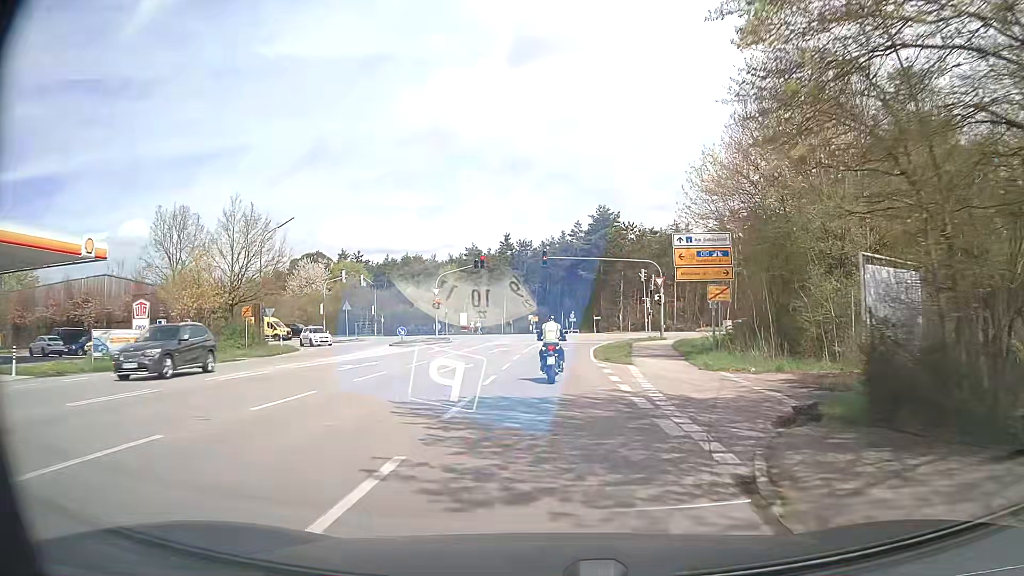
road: secondary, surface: asphalt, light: Day
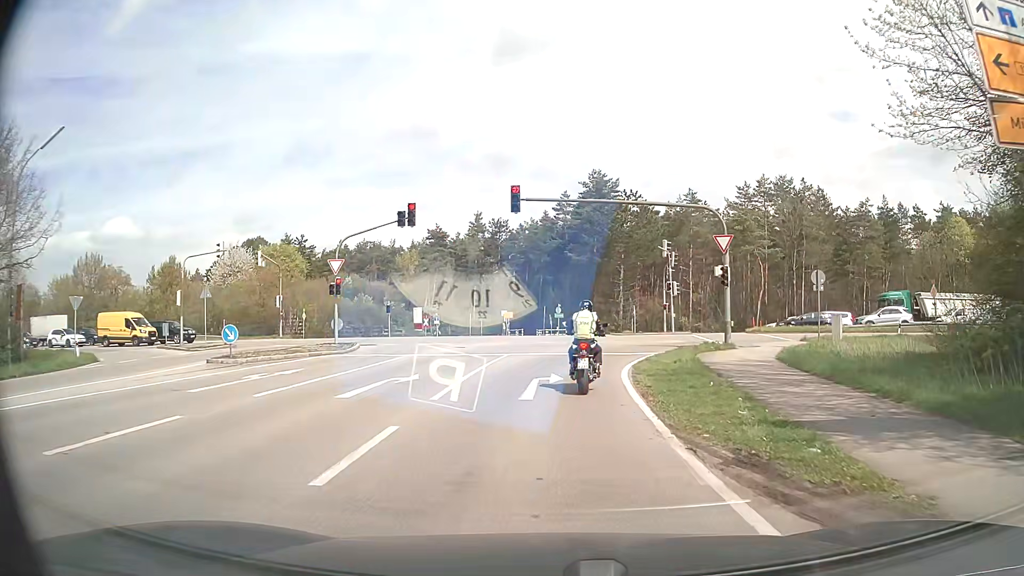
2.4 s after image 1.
(+0.3, +22.0) m; +2°
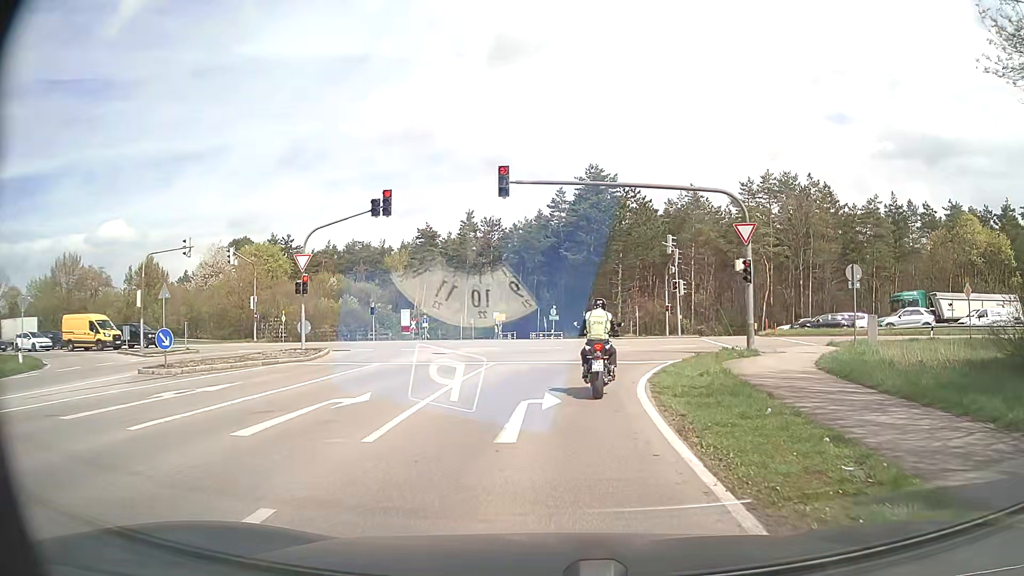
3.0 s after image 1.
(0.0, +3.8) m; 0°
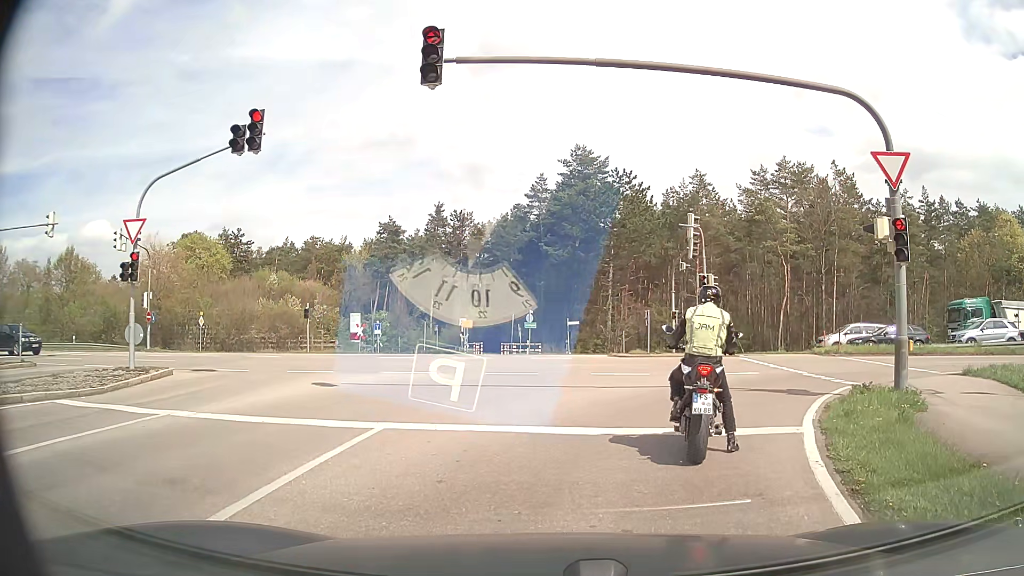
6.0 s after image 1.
(+0.2, +11.4) m; +1°
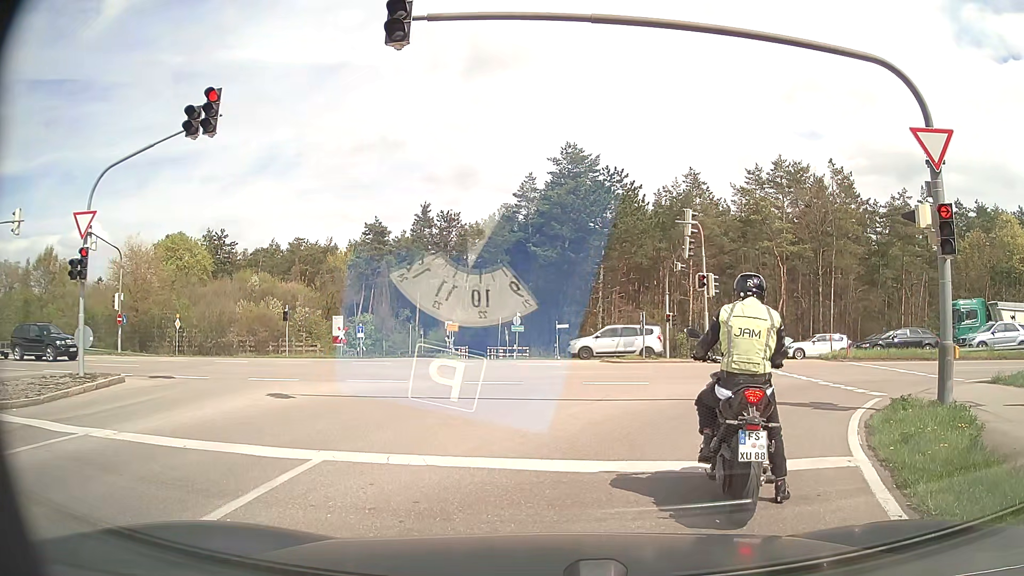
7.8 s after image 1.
(0.0, +1.9) m; 0°
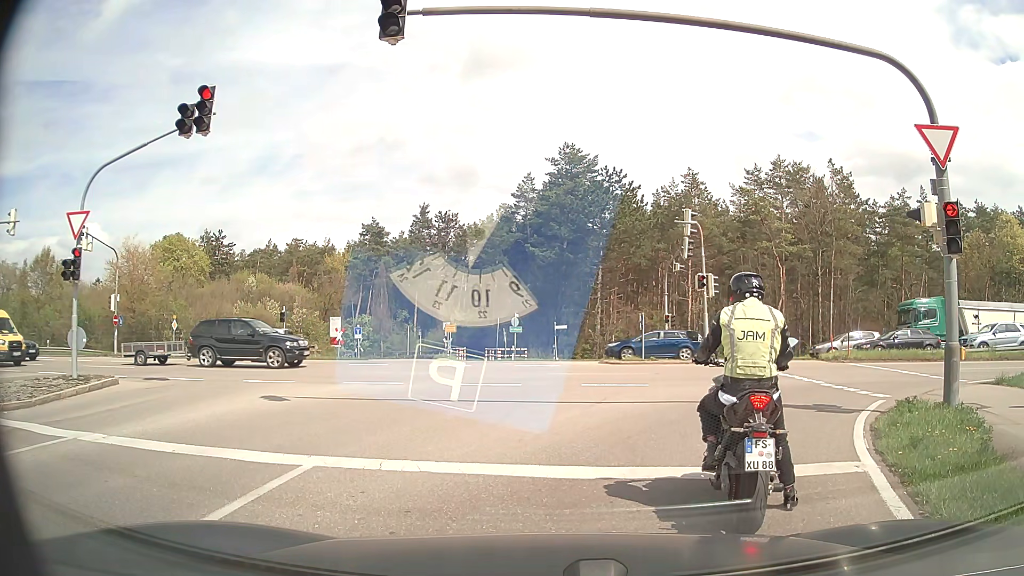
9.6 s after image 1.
(0.0, +0.3) m; 0°
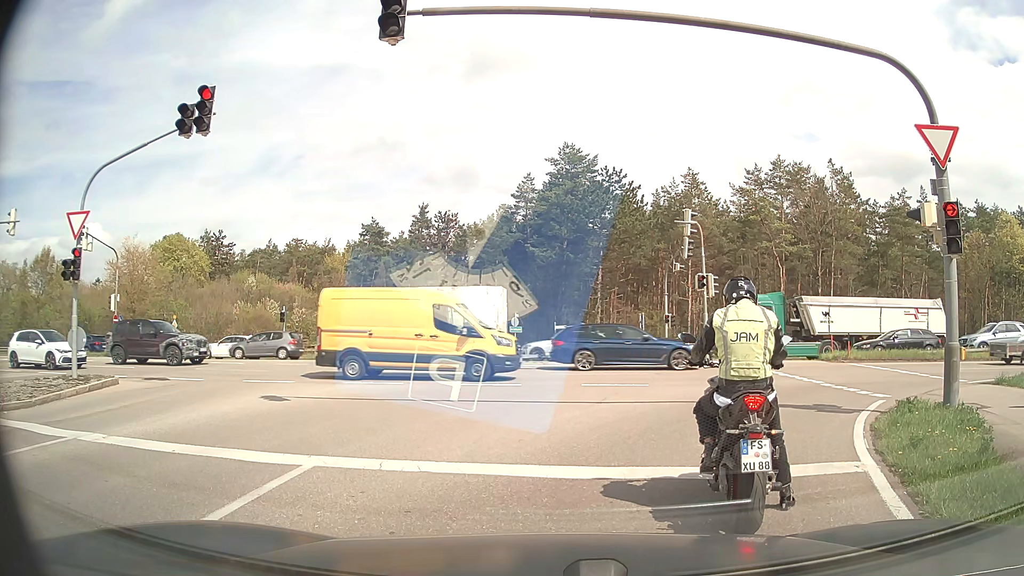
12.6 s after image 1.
(0.0, 0.0) m; 0°
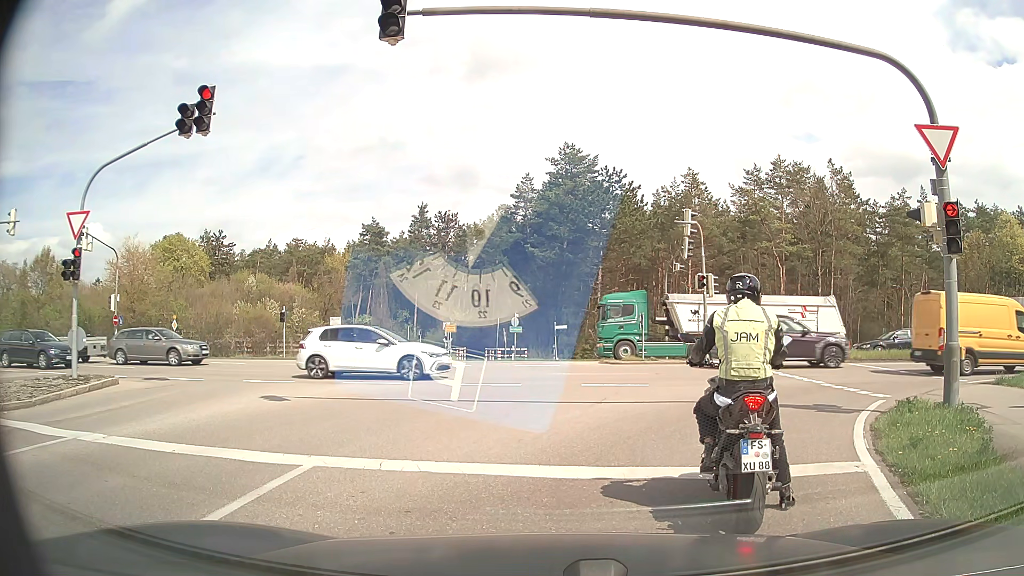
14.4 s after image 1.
(0.0, 0.0) m; 0°
(+2, +10) (+9, +17) (+18, +19) (+28, +19) (+38, +18) (+48, +17) (+58, +16) (+68, +15) (+78, +15) (+88, +14) m
